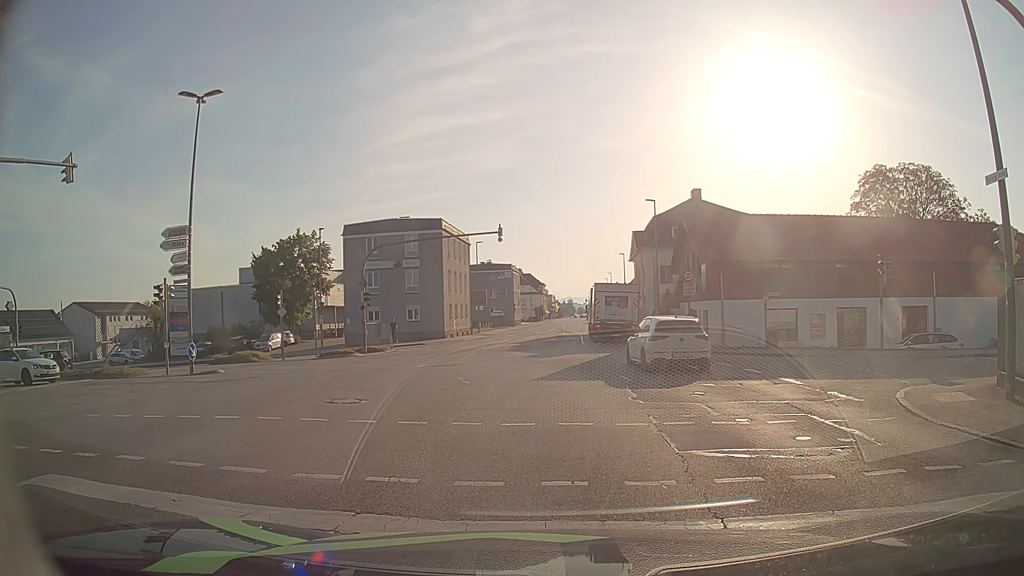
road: tertiary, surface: asphalt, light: Day
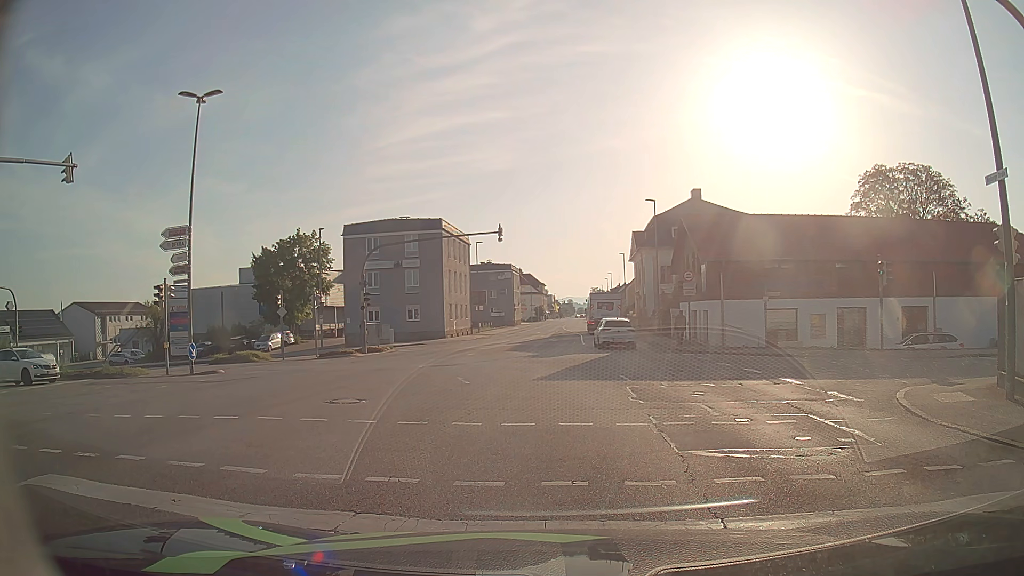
(0.0, 0.0) m; 0°
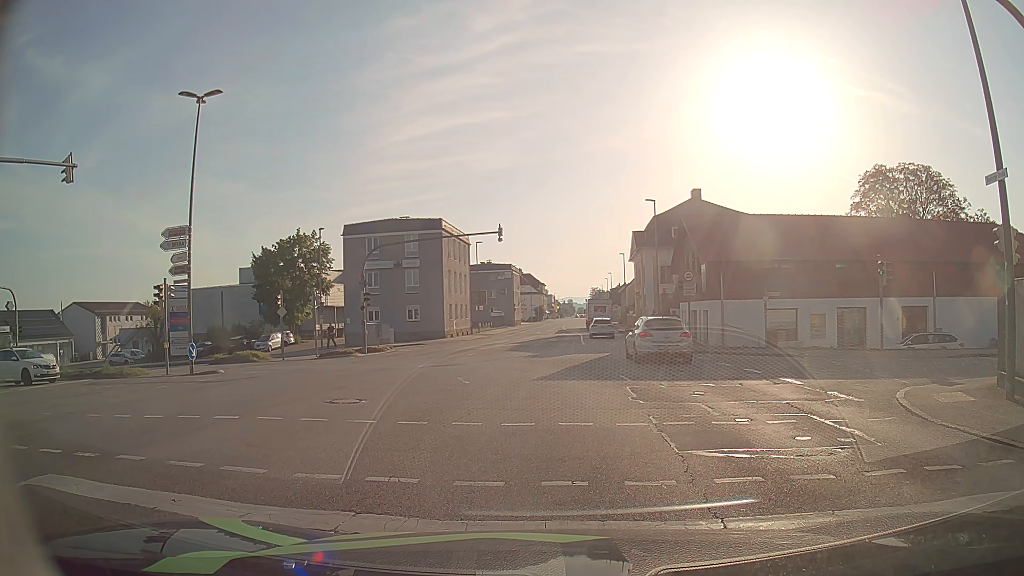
(0.0, 0.0) m; 0°
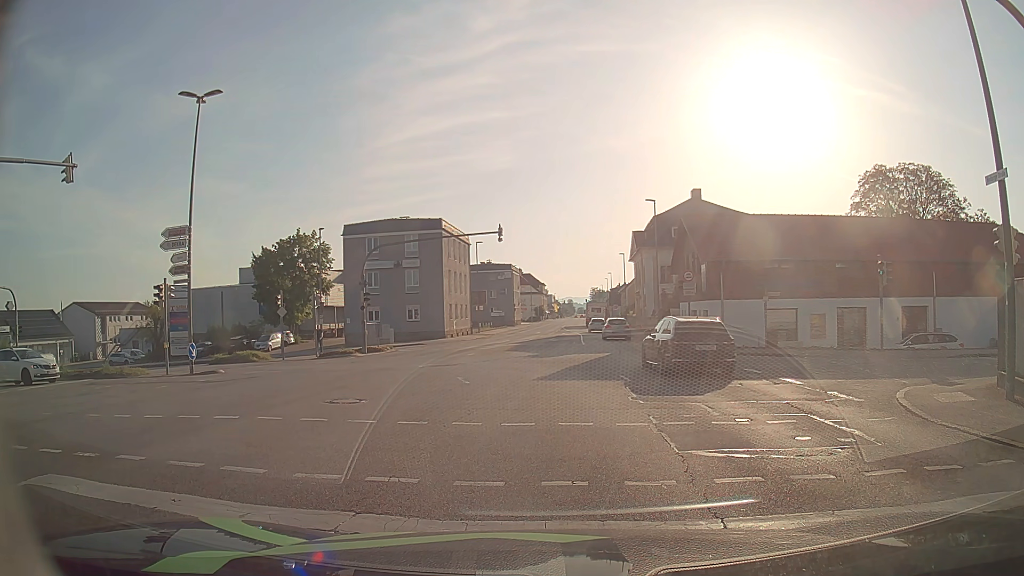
(0.0, 0.0) m; 0°
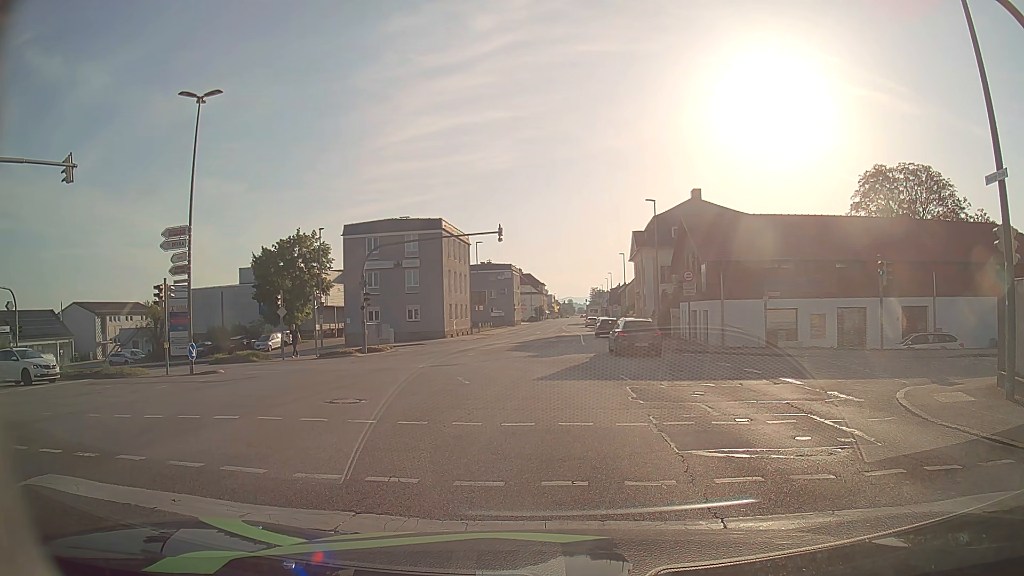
(0.0, 0.0) m; 0°
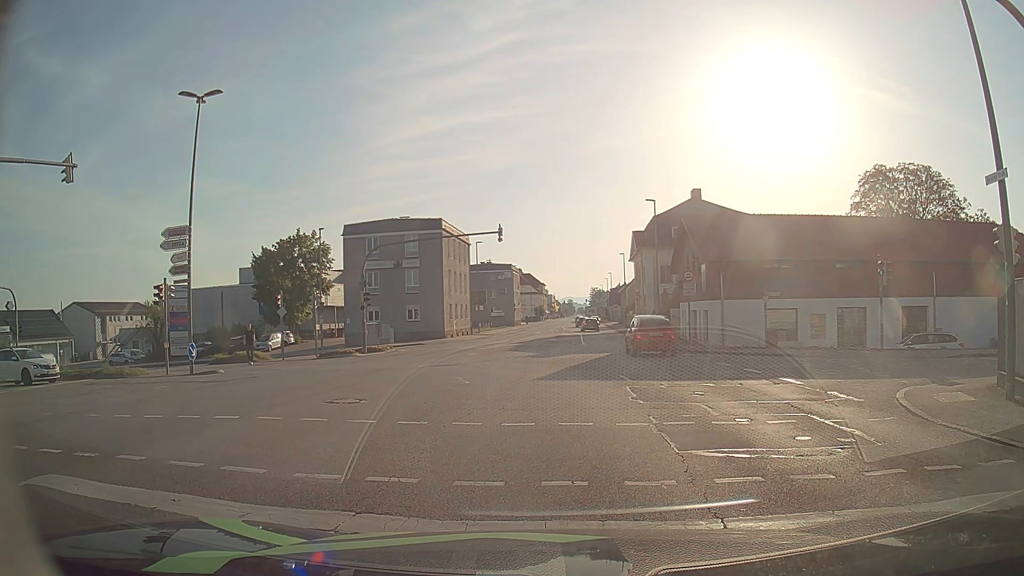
(0.0, 0.0) m; 0°
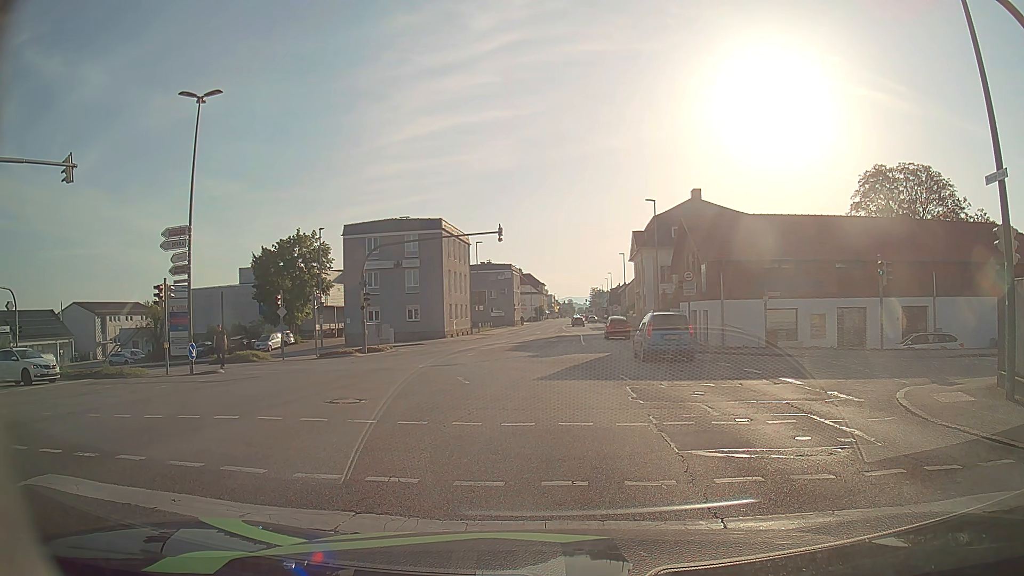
(0.0, 0.0) m; 0°
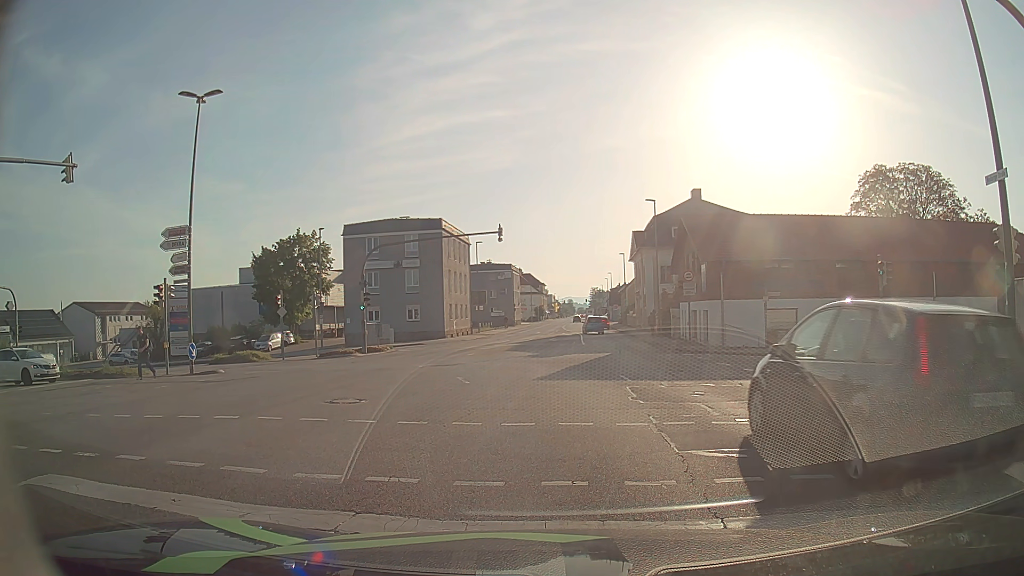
(0.0, 0.0) m; 0°
(0, +10) (-1, +20) (-6, +28) (-16, +31) (-26, +30) (-36, +30) (-46, +29) (-56, +29) (-66, +29) (-76, +30) m
